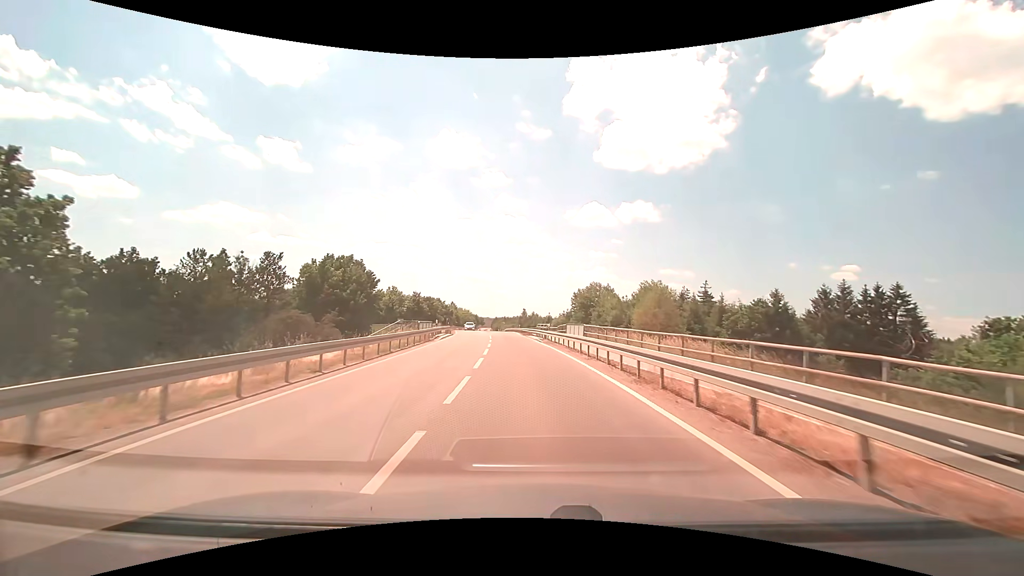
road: tertiary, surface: asphalt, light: Day
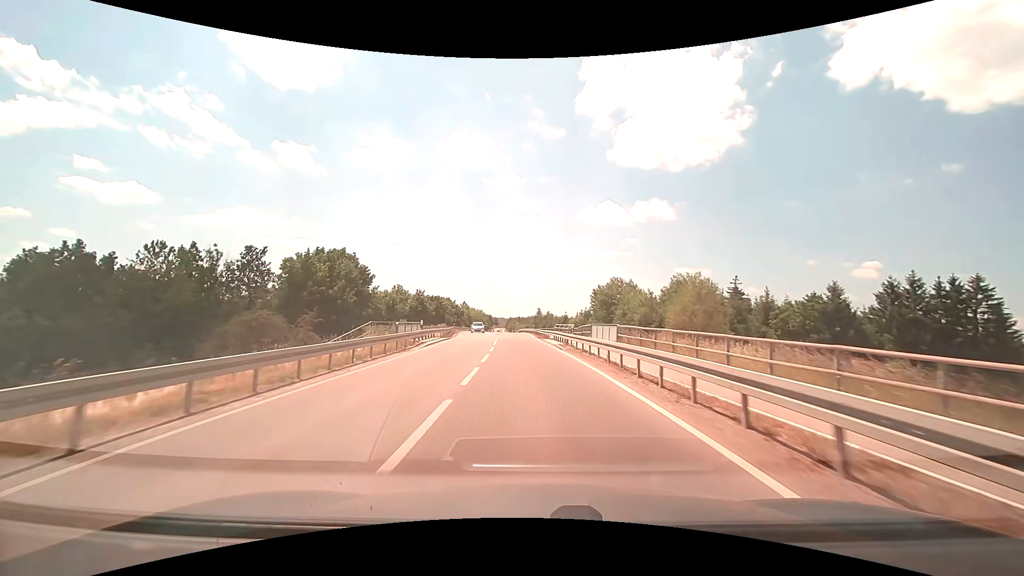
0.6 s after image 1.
(-0.2, +9.6) m; -2°
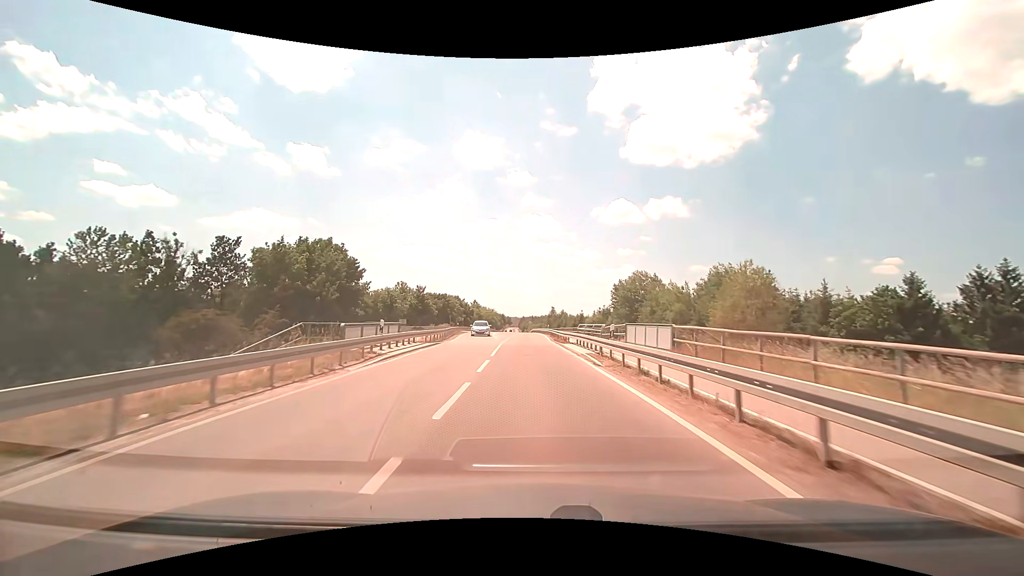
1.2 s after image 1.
(-0.2, +9.7) m; -2°
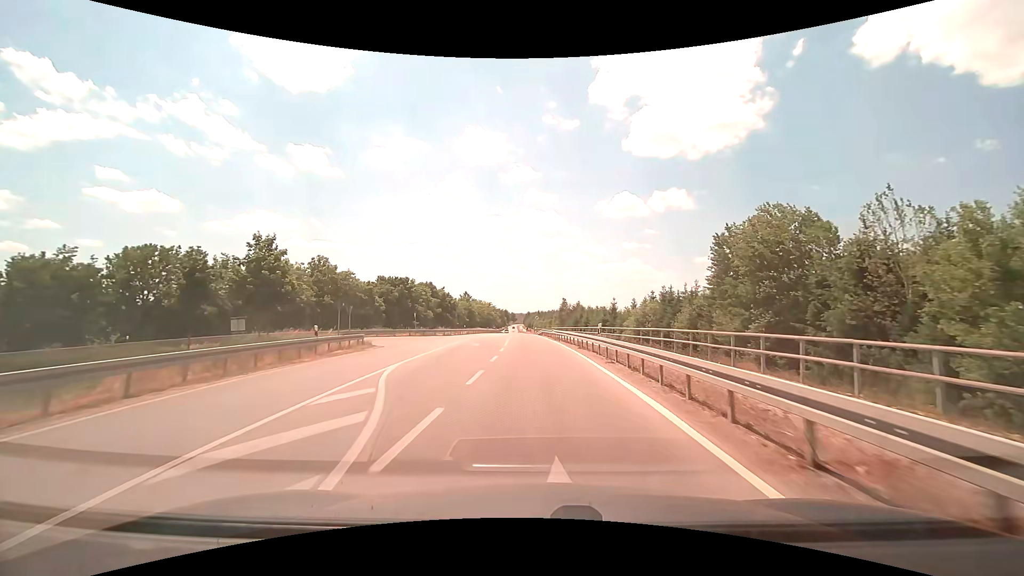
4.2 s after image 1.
(-0.7, +48.1) m; -1°
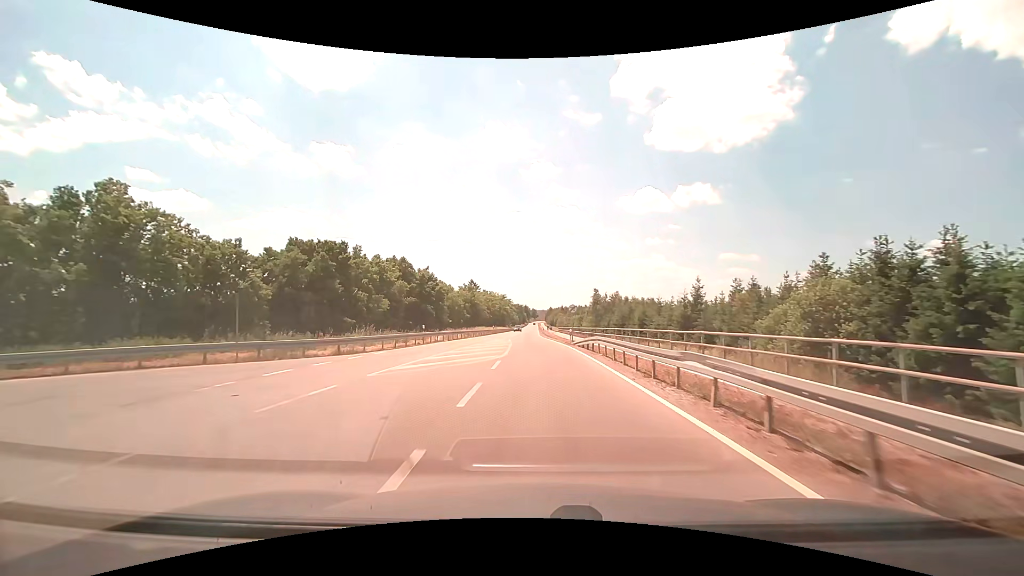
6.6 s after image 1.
(-0.8, +38.5) m; -3°
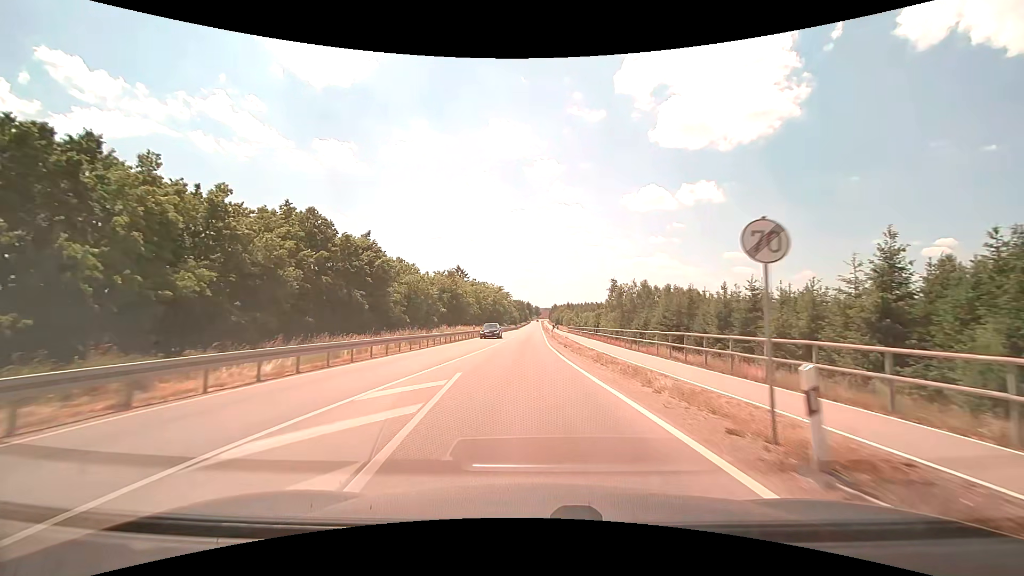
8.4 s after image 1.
(-0.1, +30.6) m; 0°
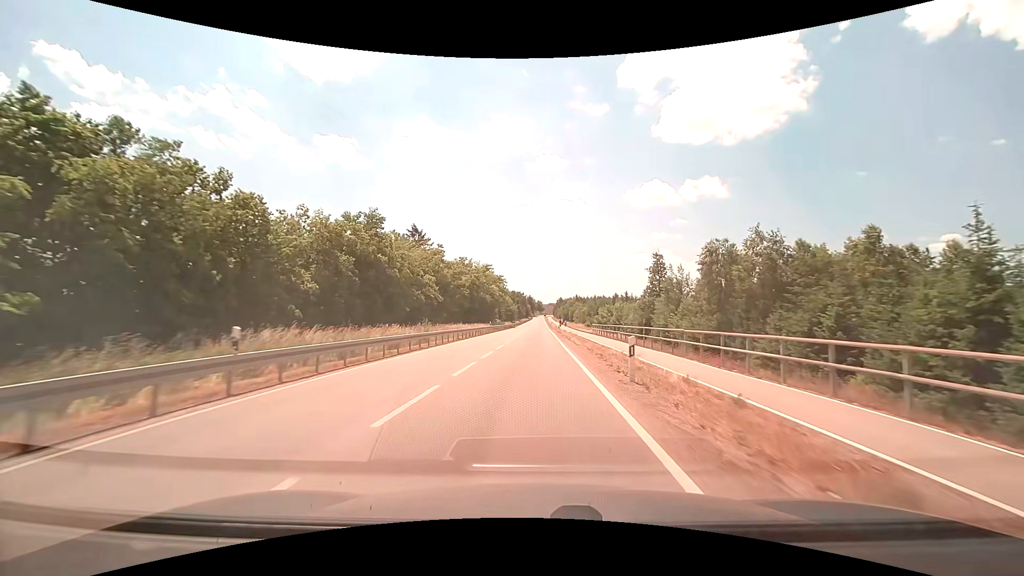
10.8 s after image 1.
(-0.3, +43.3) m; 0°
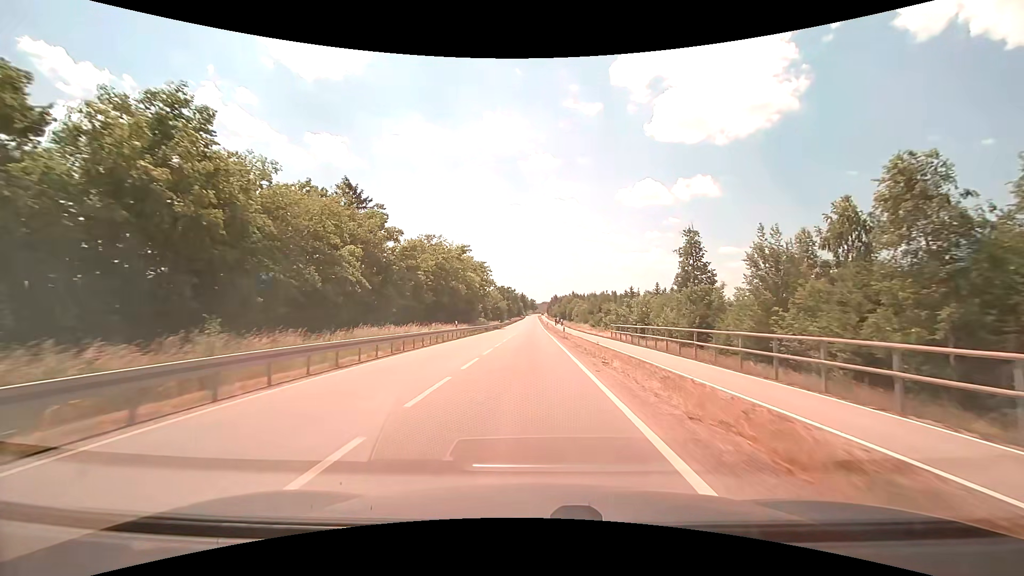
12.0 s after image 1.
(+0.1, +22.5) m; +1°
(0, +10) (0, +20) (0, +30) (0, +40) (0, +50) (0, +60) (0, +70) (0, +80) (0, +90) (0, +100) m
